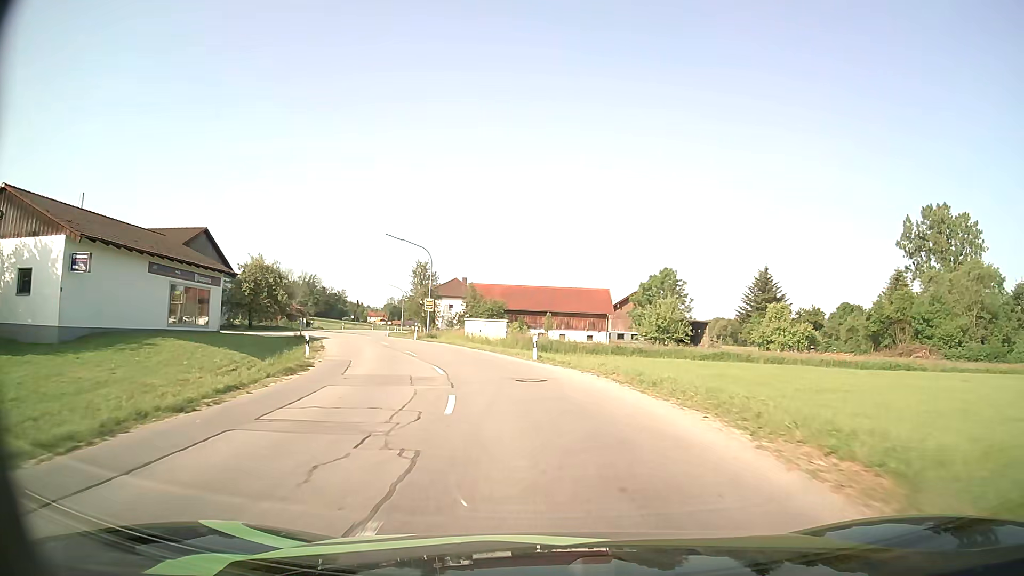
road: secondary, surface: asphalt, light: Day
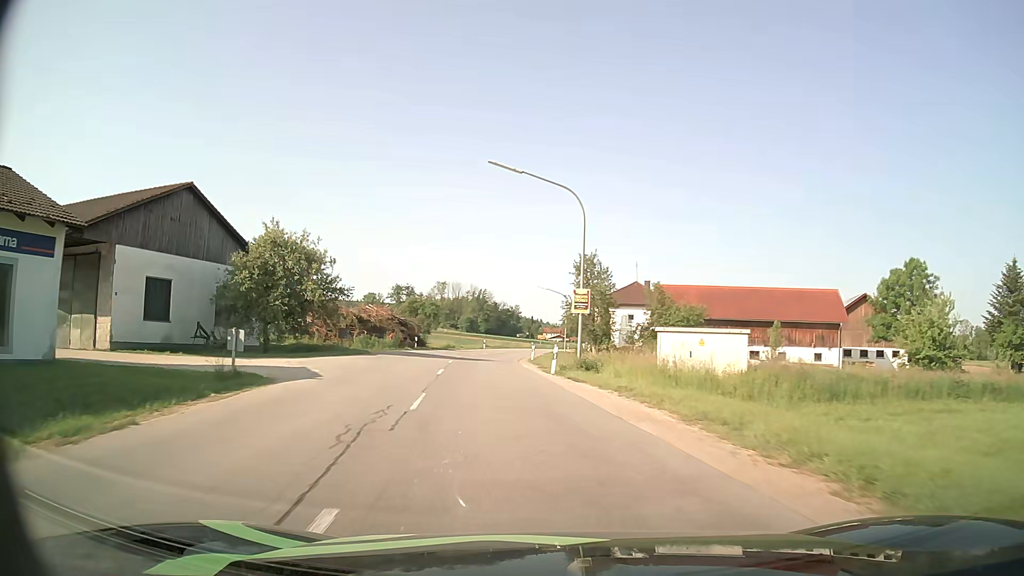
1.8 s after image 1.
(-3.1, +25.6) m; -15°
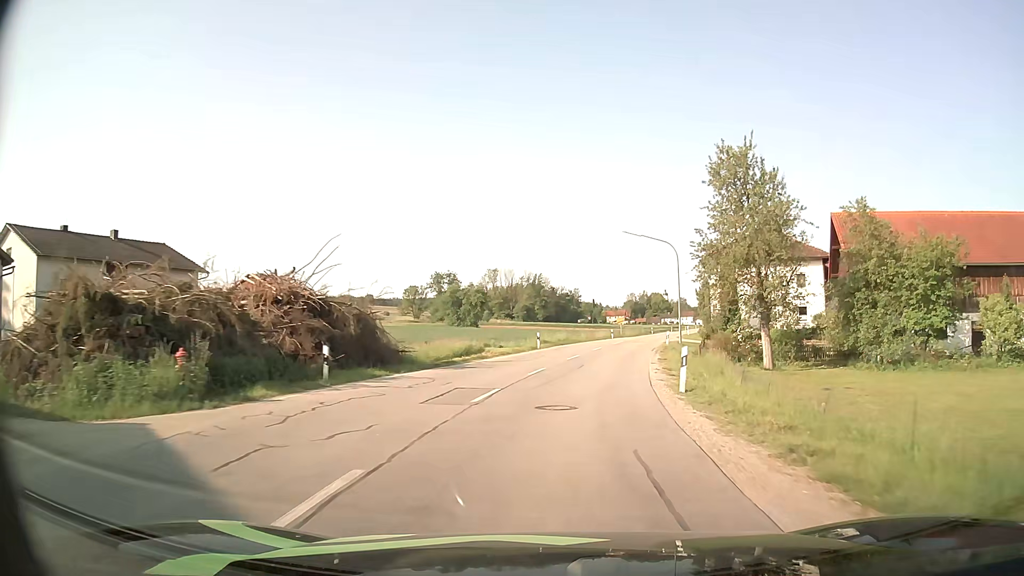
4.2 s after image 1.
(-2.8, +33.5) m; -5°
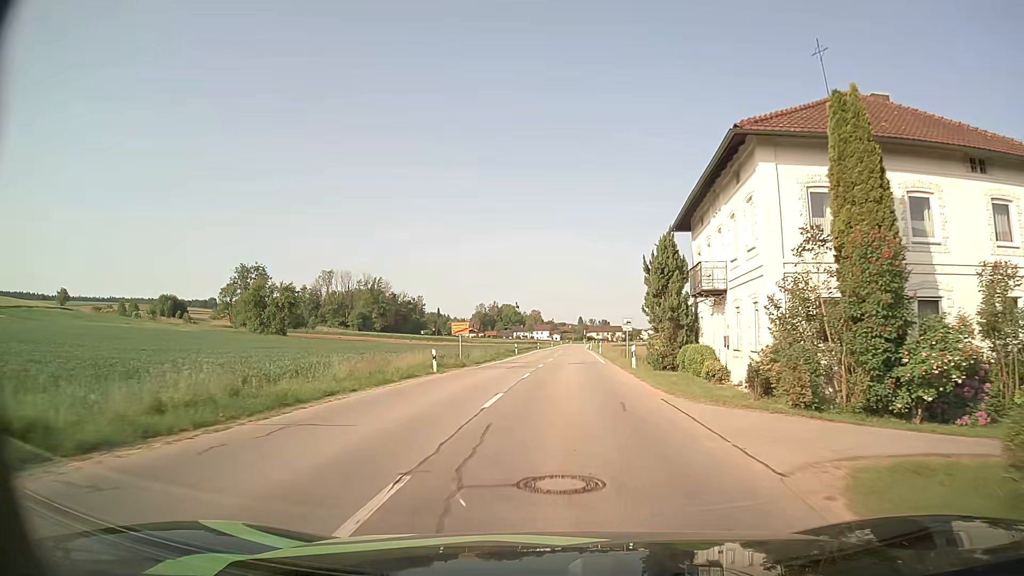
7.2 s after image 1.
(+4.7, +42.4) m; +13°
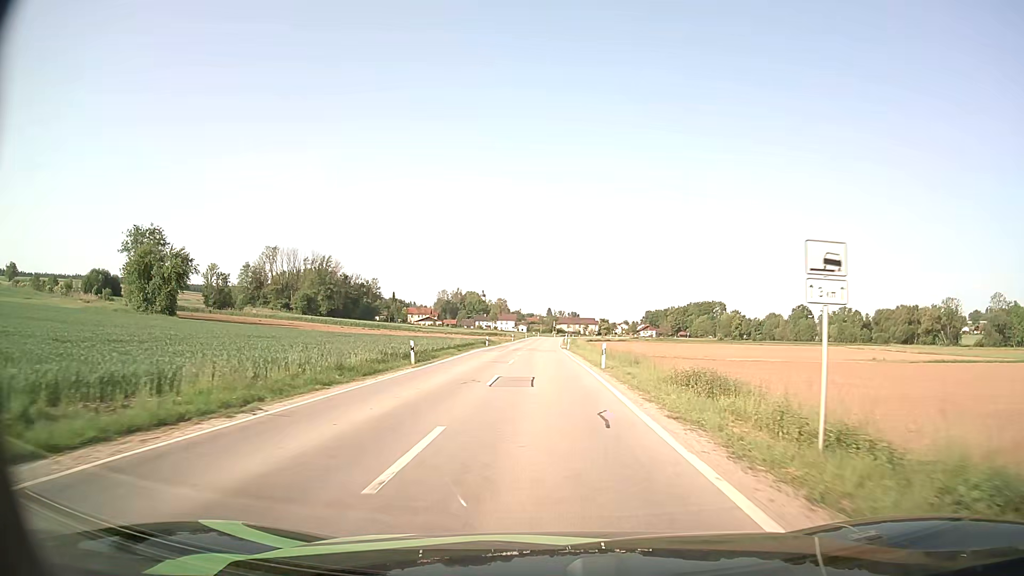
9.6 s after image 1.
(+1.3, +35.5) m; +3°
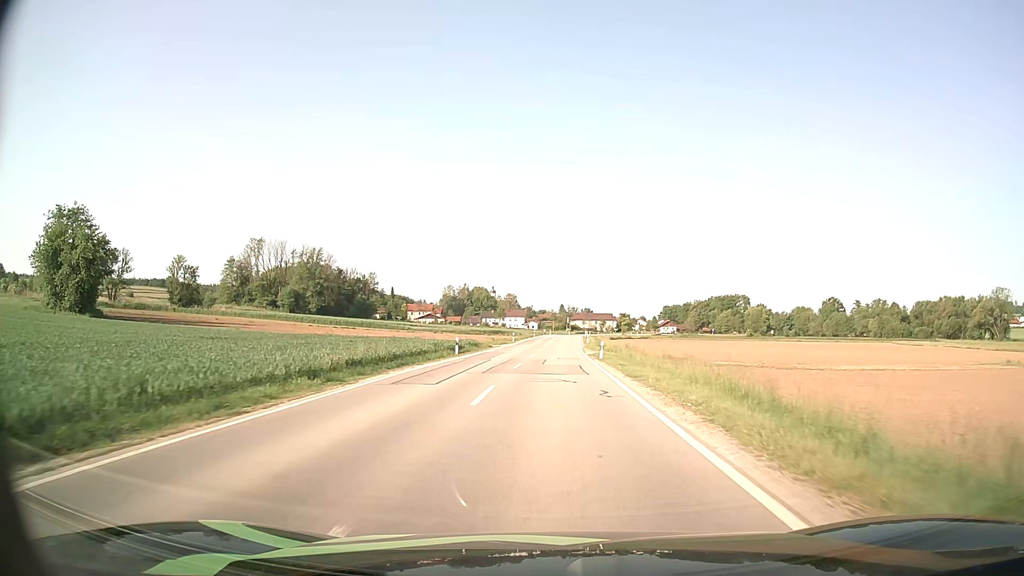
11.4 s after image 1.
(0.0, +28.4) m; -1°
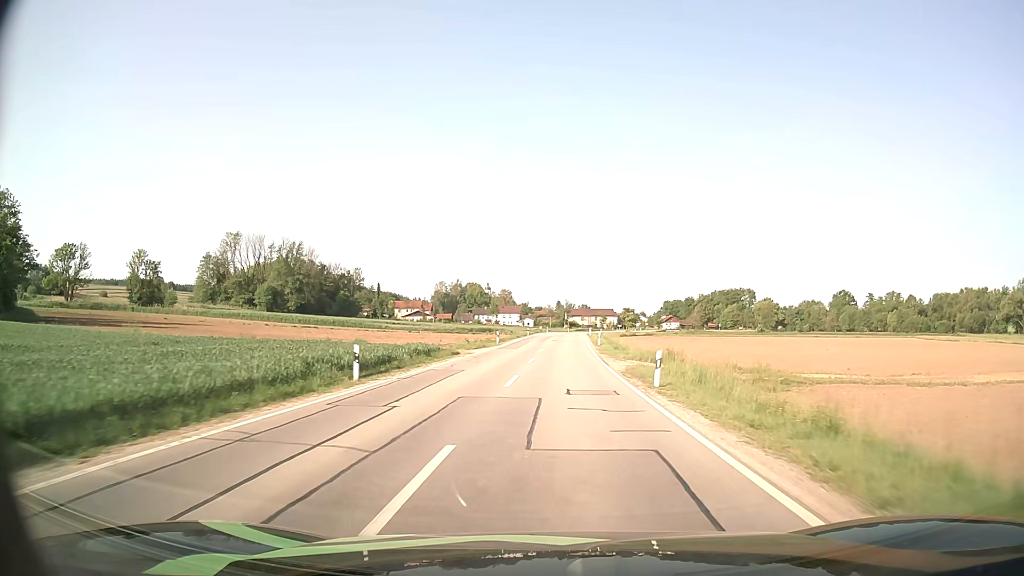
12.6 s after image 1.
(0.0, +19.1) m; 0°
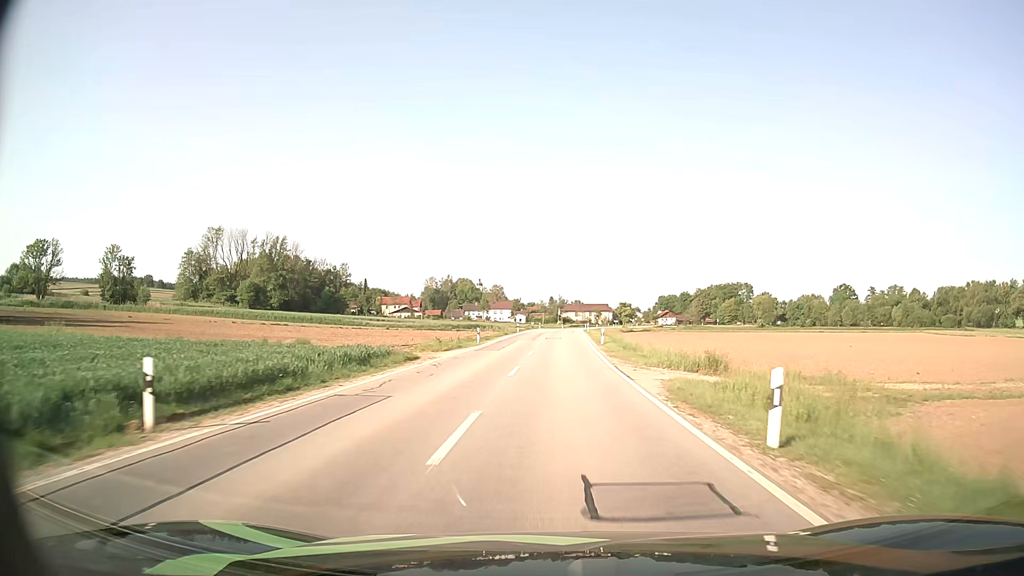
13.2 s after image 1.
(+0.1, +9.6) m; +1°
(0, +10) (0, +20) (0, +30) (+1, +40) (+1, +50) (+1, +60) (+2, +70) (+2, +80) (+2, +90) (+3, +100) m
